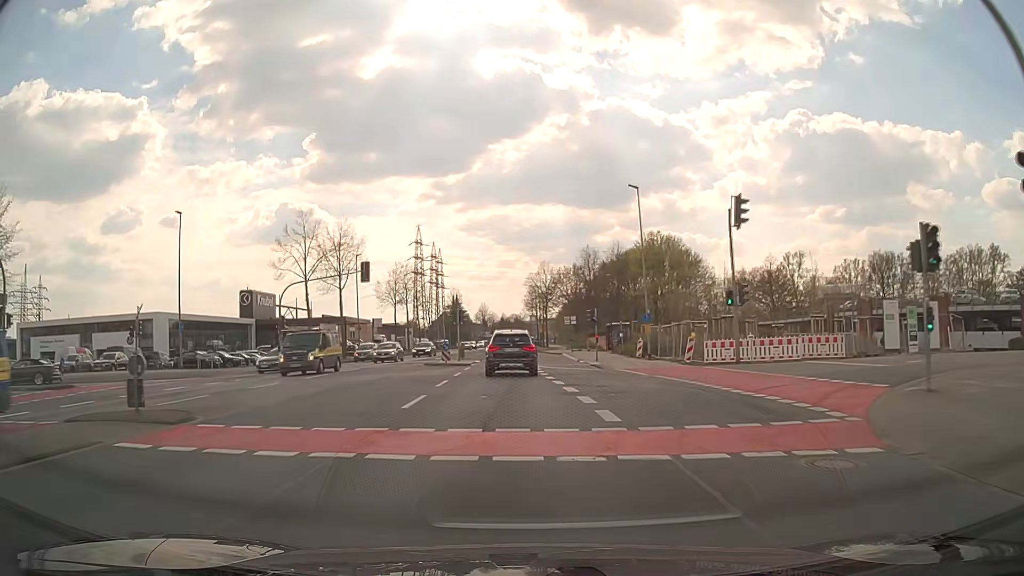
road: secondary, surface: asphalt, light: Day
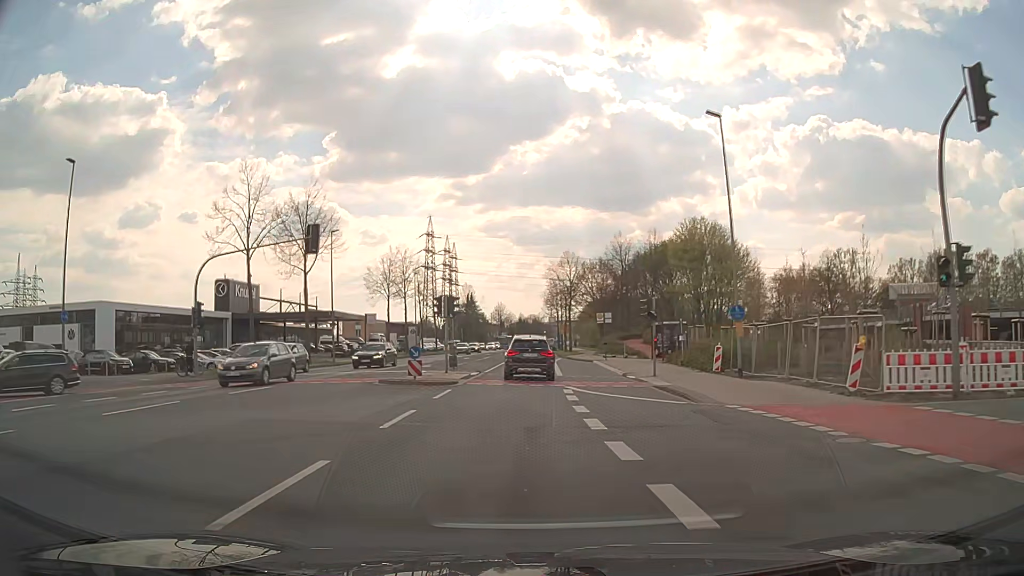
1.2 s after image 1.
(-0.2, +14.8) m; -1°
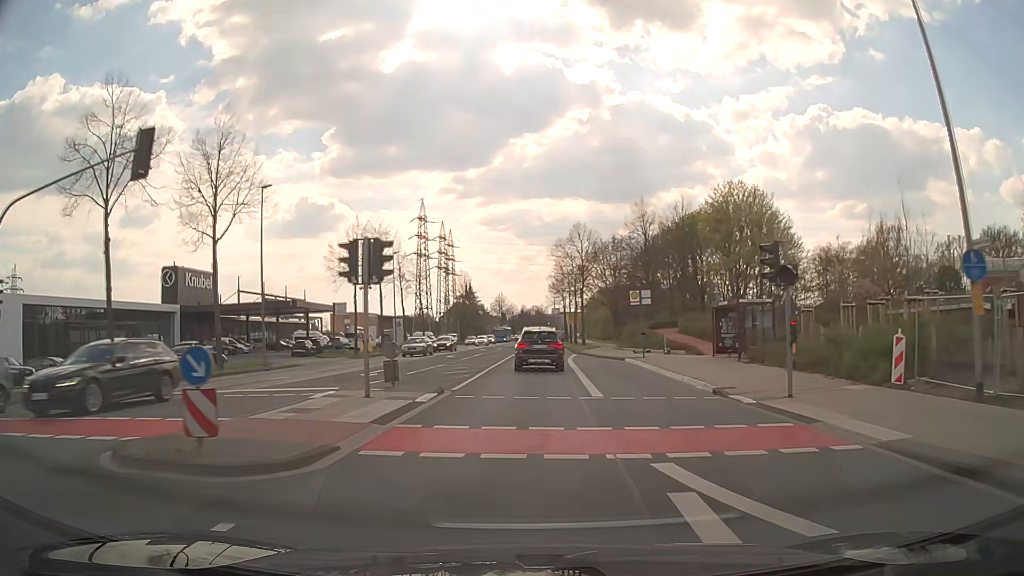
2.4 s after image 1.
(-0.1, +15.0) m; 0°
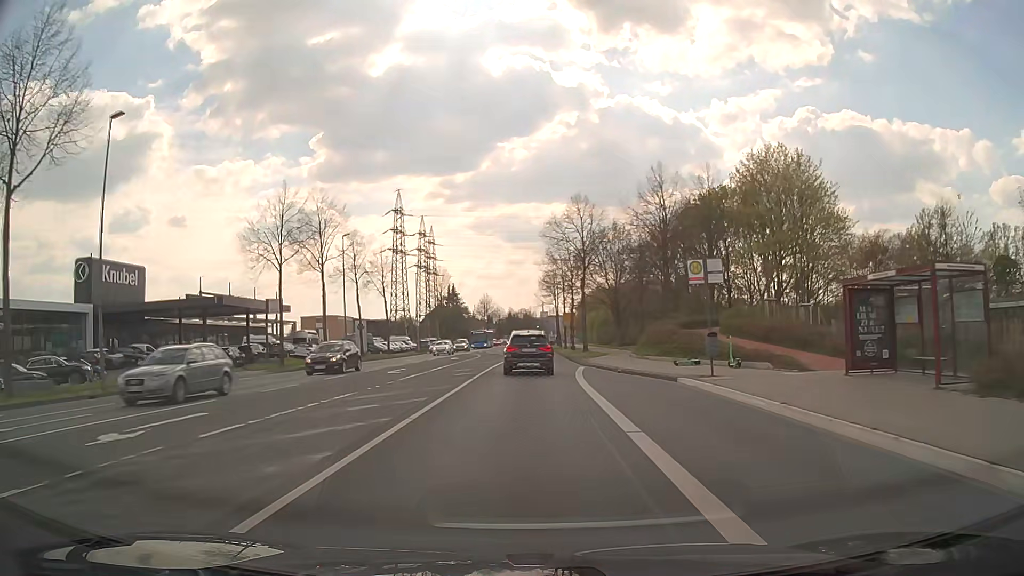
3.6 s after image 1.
(+0.1, +15.2) m; +1°
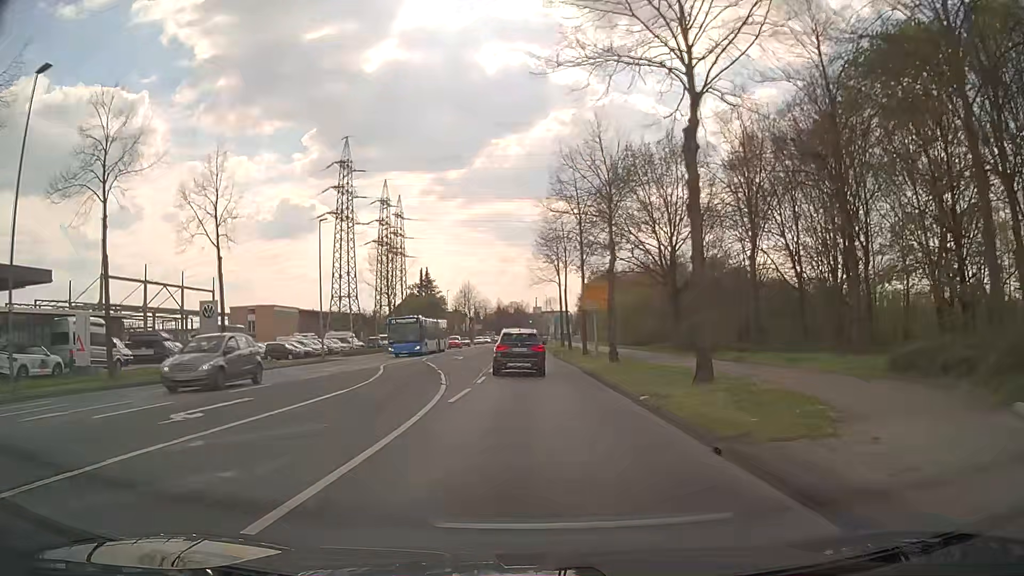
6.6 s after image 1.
(+0.3, +38.2) m; +1°
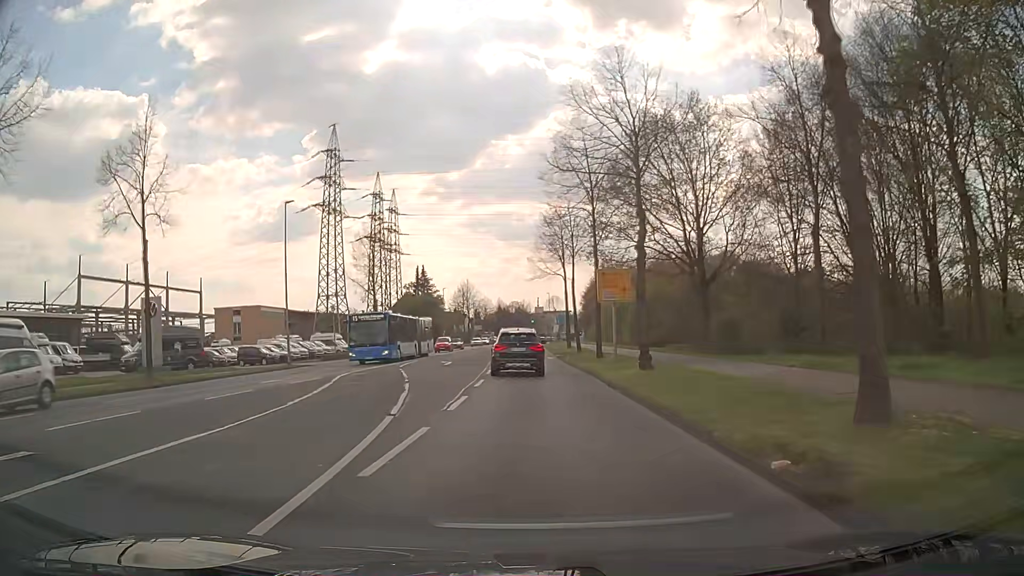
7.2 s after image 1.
(0.0, +7.7) m; 0°
(0, +10) (0, +20) (0, +30) (0, +40) (0, +50) (-1, +60) (-1, +70) (-2, +80) (-2, +90) (-2, +100) m
